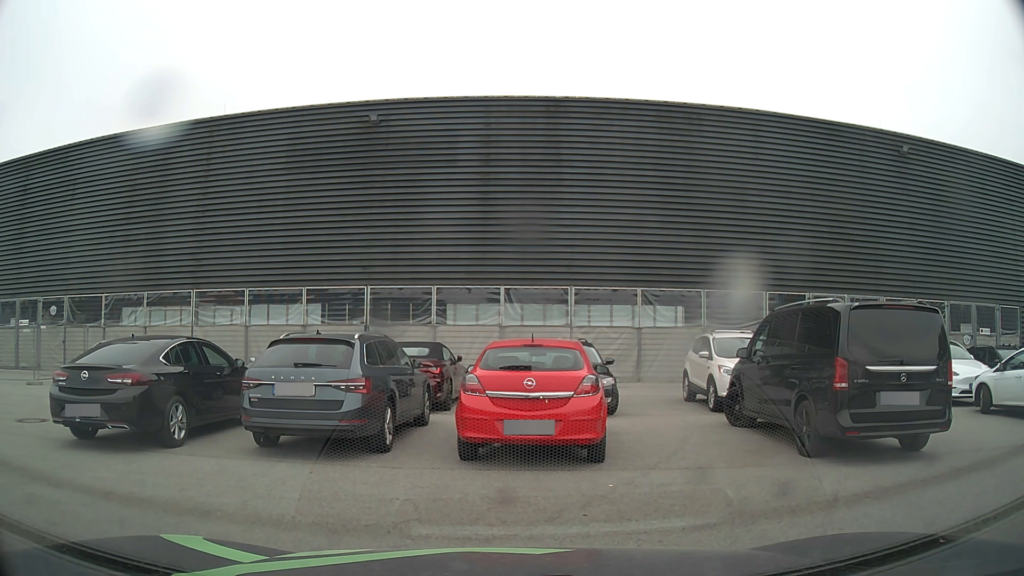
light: Day
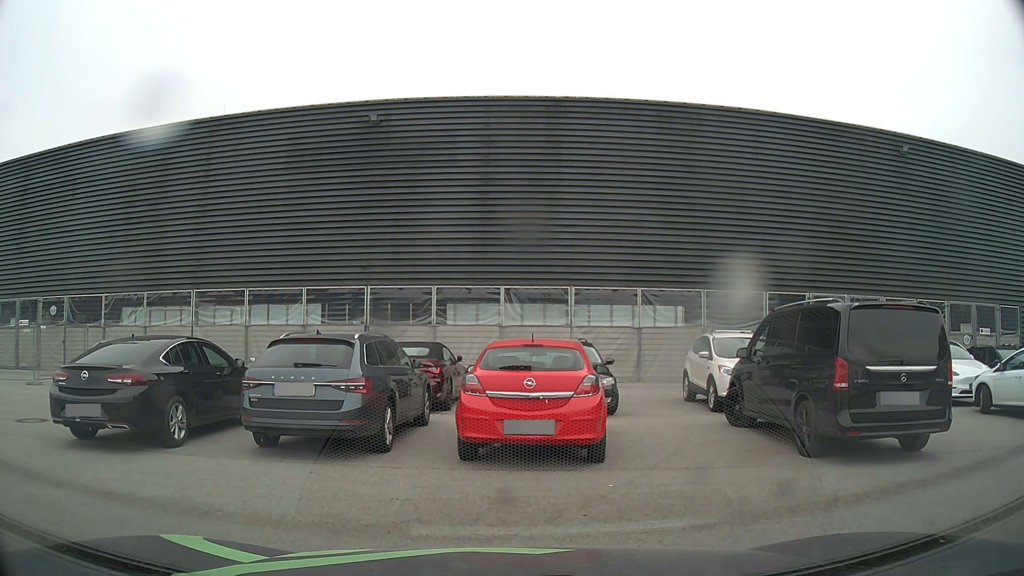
(0.0, 0.0) m; 0°
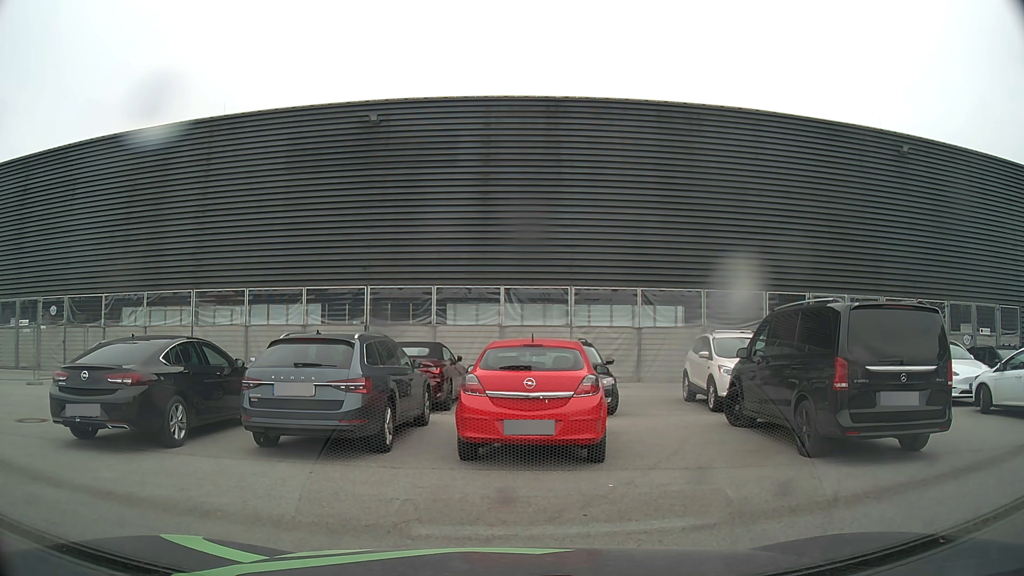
(0.0, 0.0) m; 0°
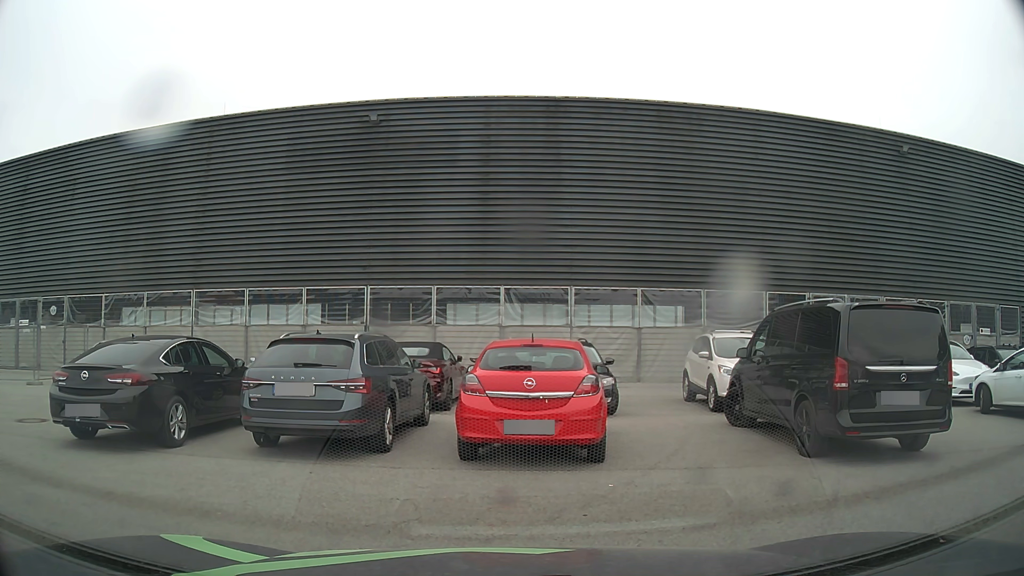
(0.0, 0.0) m; 0°
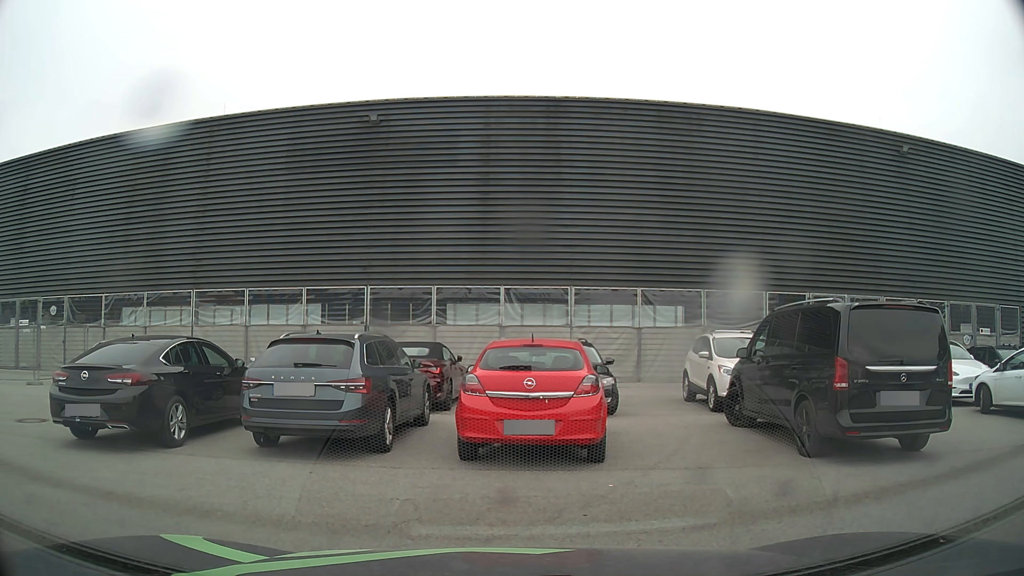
(0.0, 0.0) m; 0°
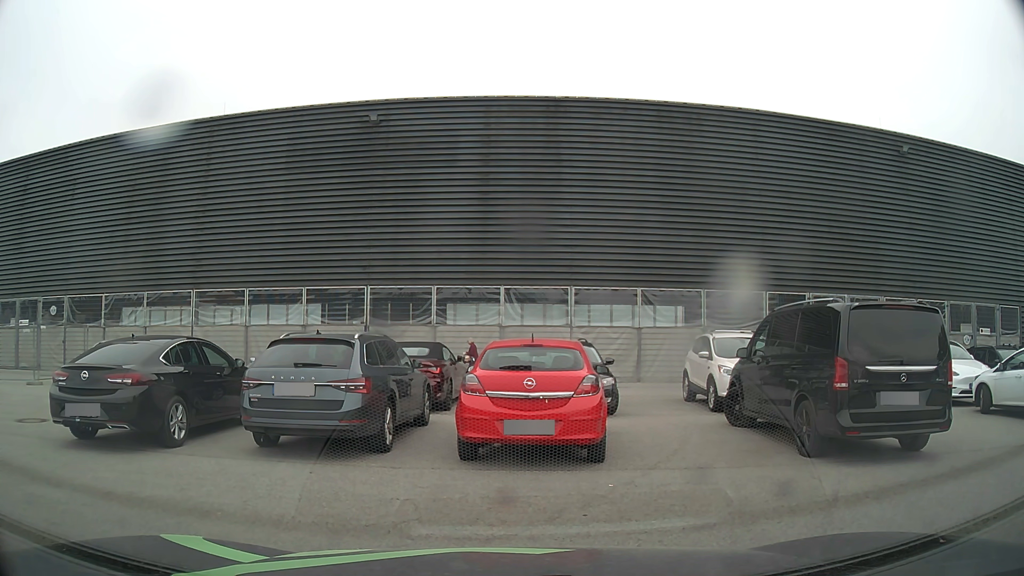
(0.0, 0.0) m; 0°
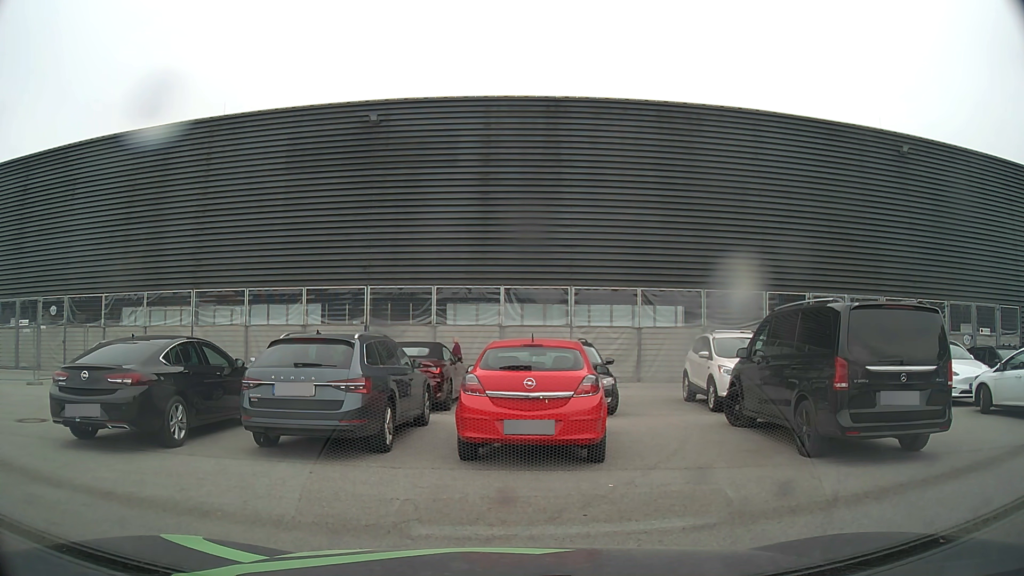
(0.0, 0.0) m; 0°
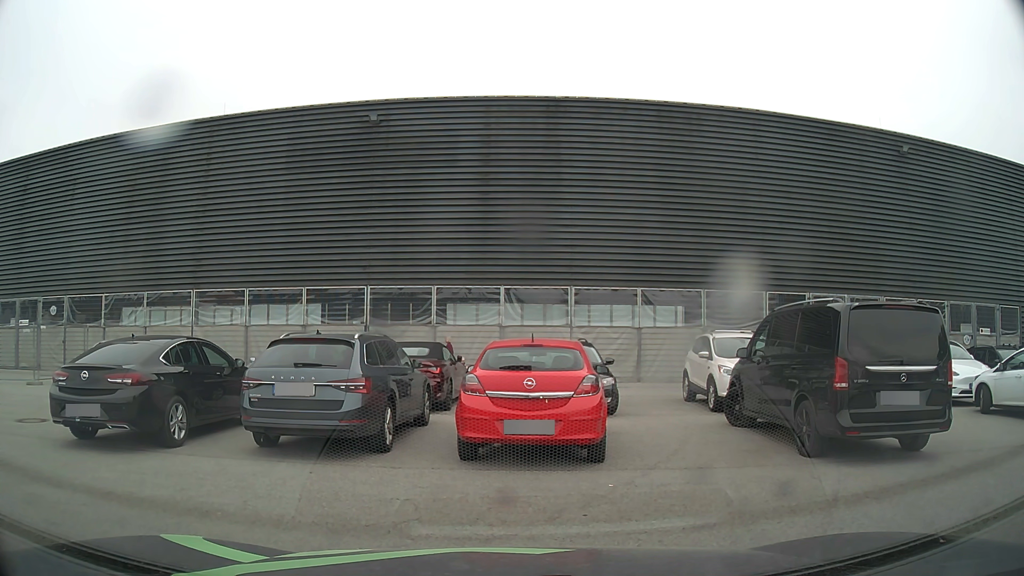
(0.0, 0.0) m; 0°
